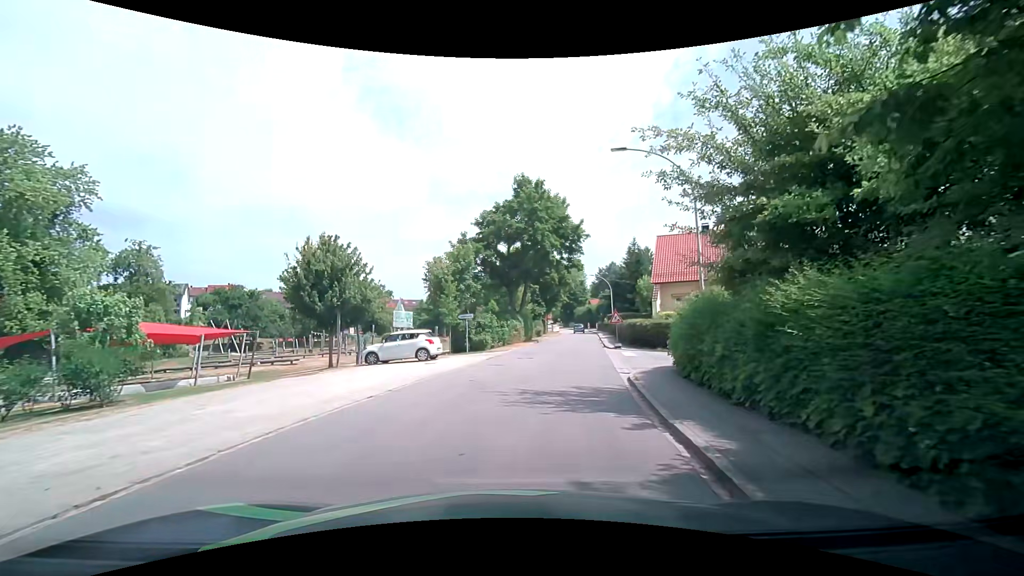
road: residential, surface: asphalt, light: Day
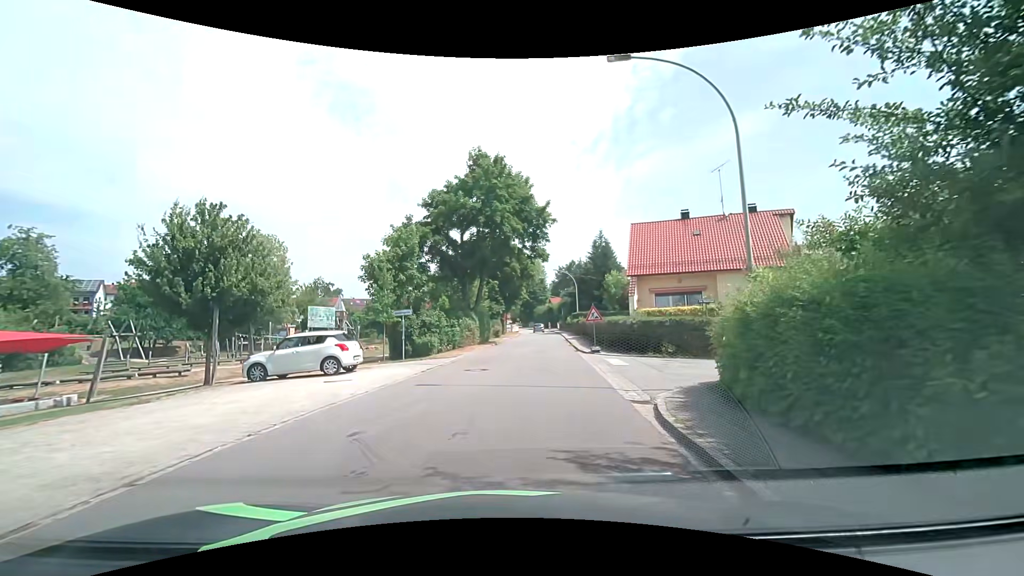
(+0.2, +6.4) m; +3°
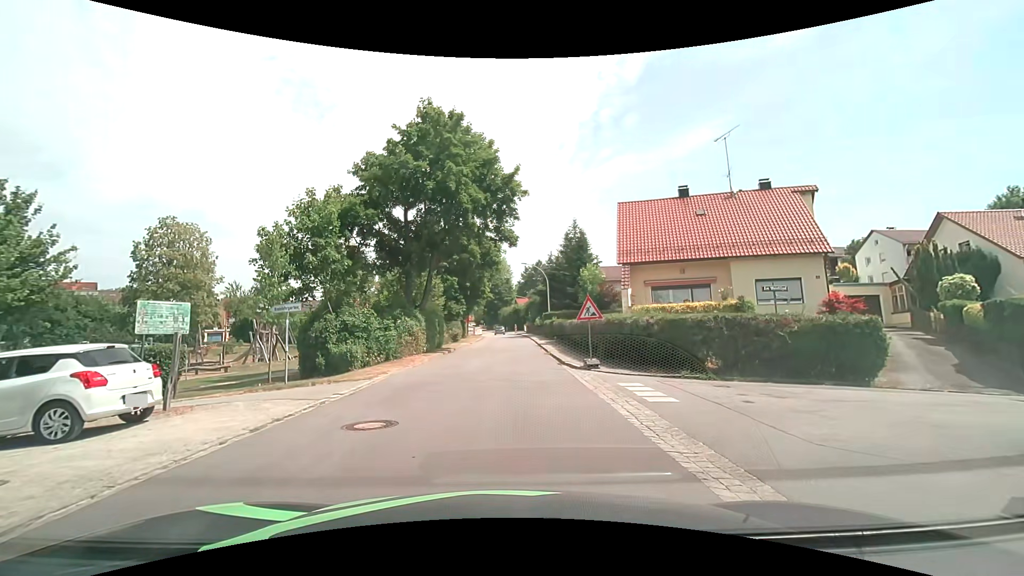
(+0.4, +8.1) m; +3°
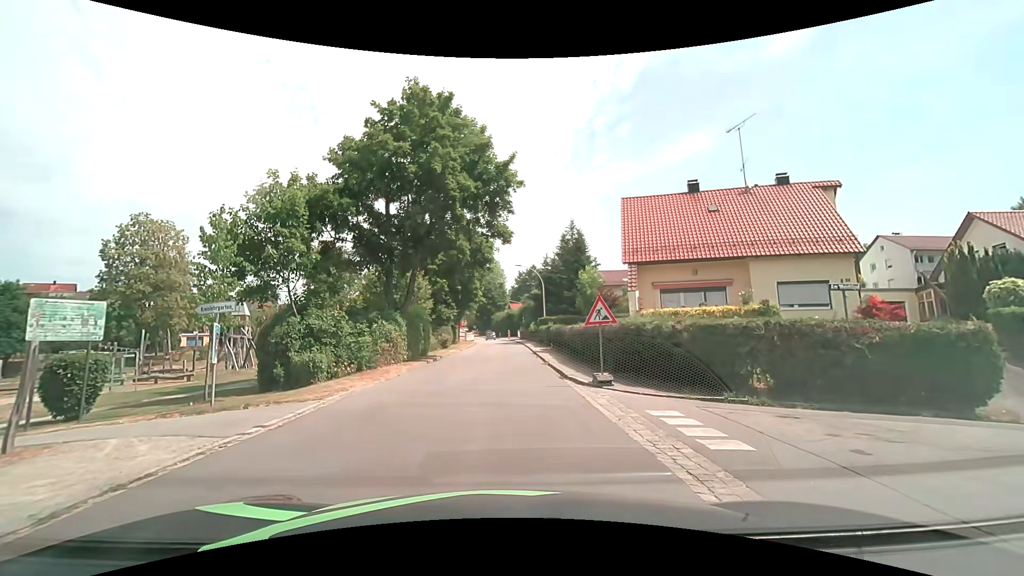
(+0.1, +3.1) m; +2°
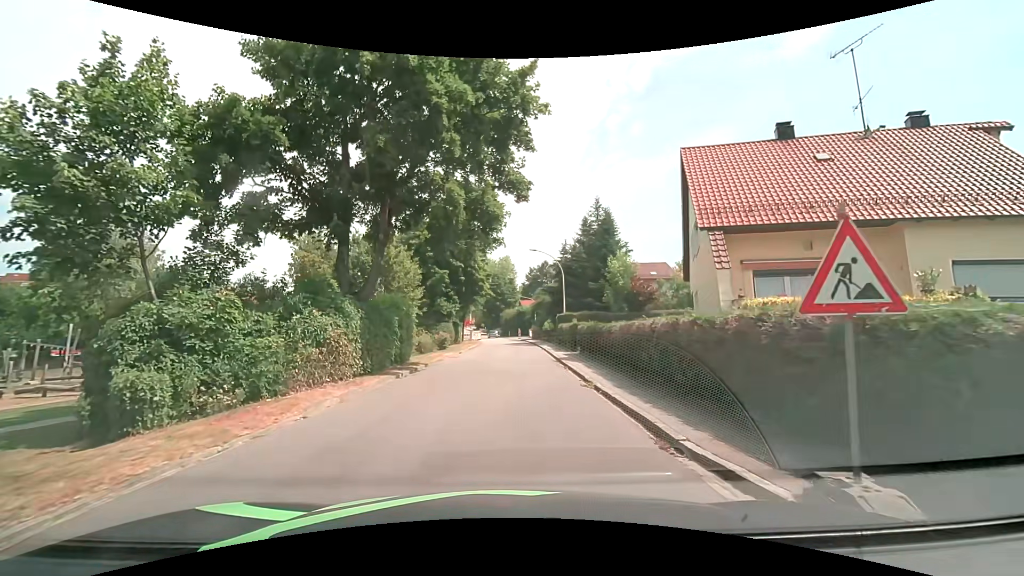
(0.0, +9.0) m; 0°
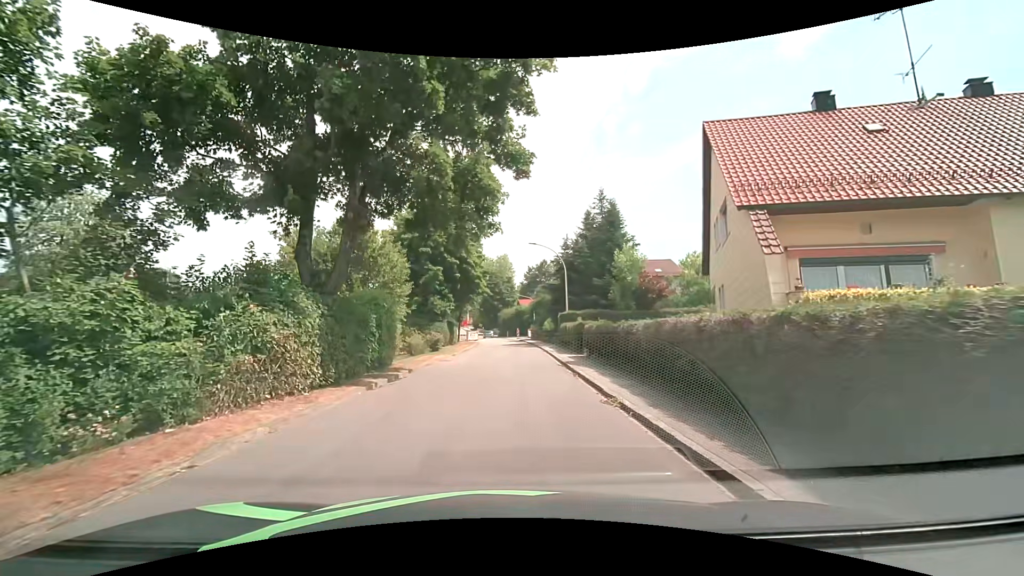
(0.0, +3.0) m; 0°
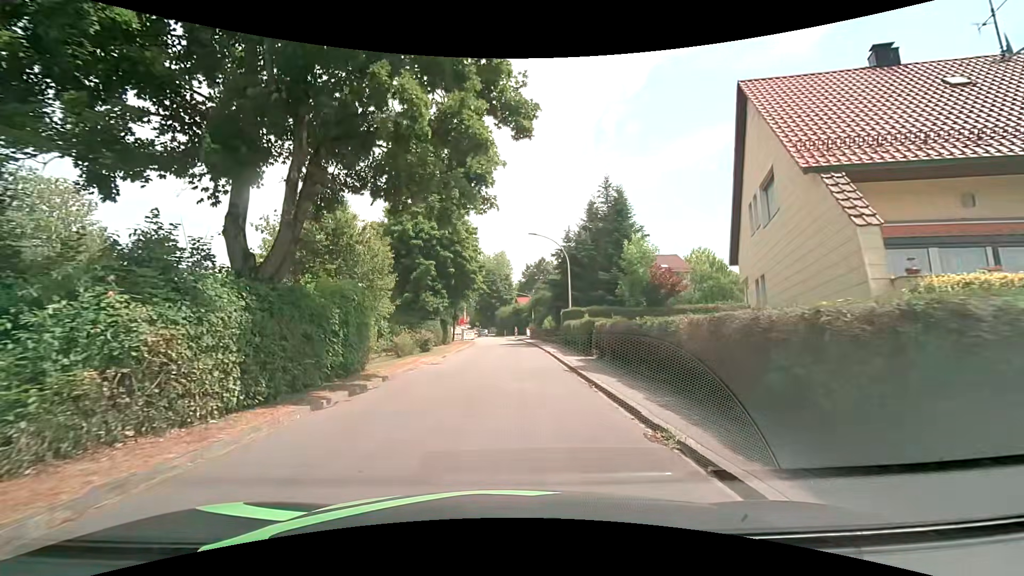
(0.0, +3.4) m; +1°
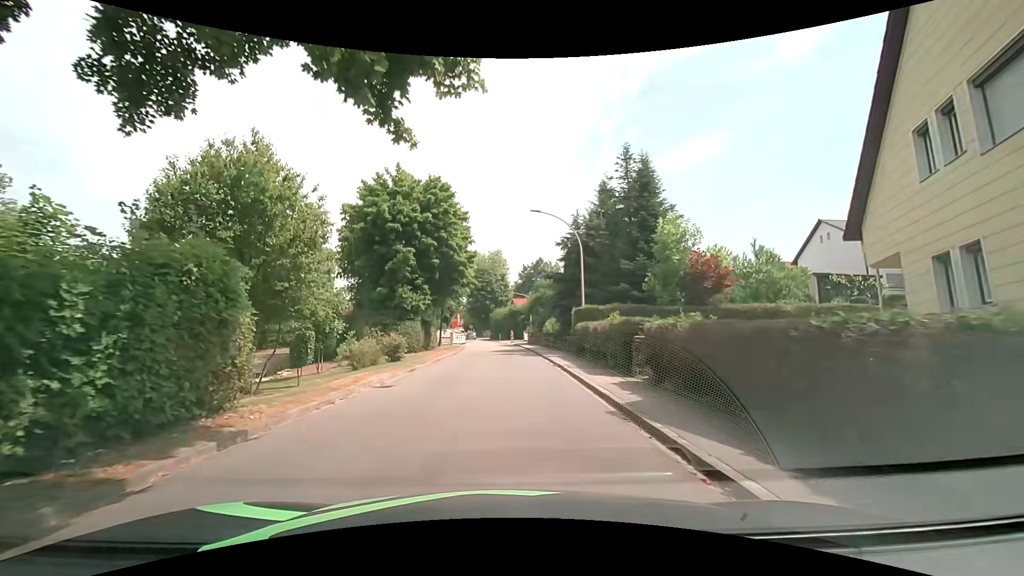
(0.0, +7.8) m; 0°
(0, +10) (0, +20) (0, +30) (0, +40) (0, +50) (-1, +60) (-2, +70) (-3, +80) (-4, +90) (-5, +100) m
